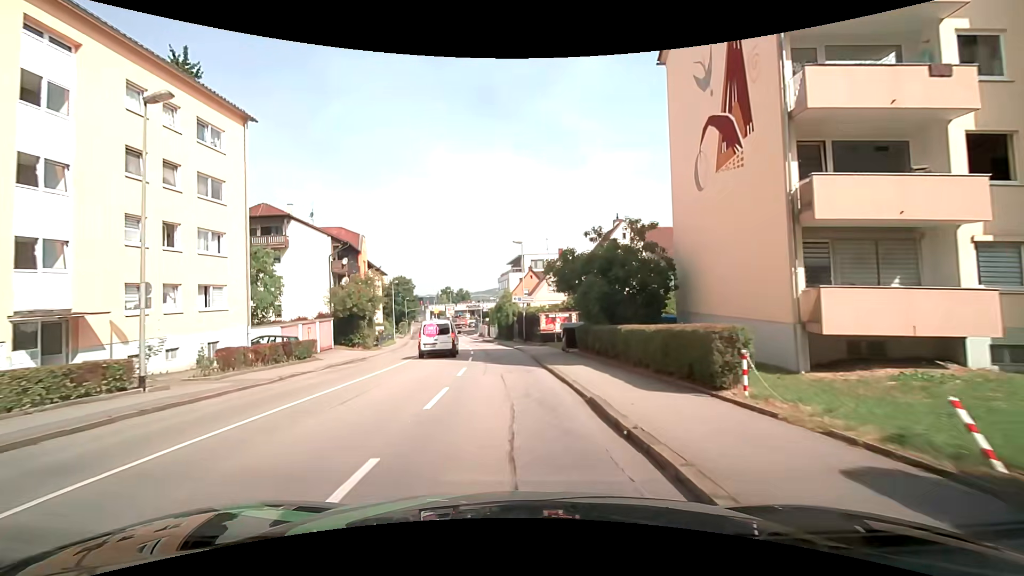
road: tertiary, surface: asphalt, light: Day
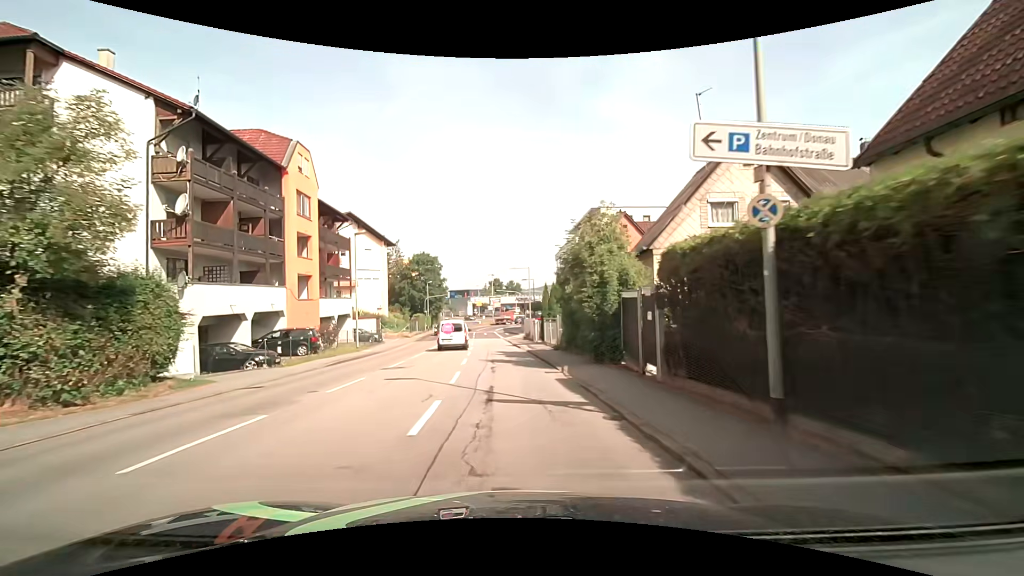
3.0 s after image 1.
(-1.5, +32.9) m; -6°
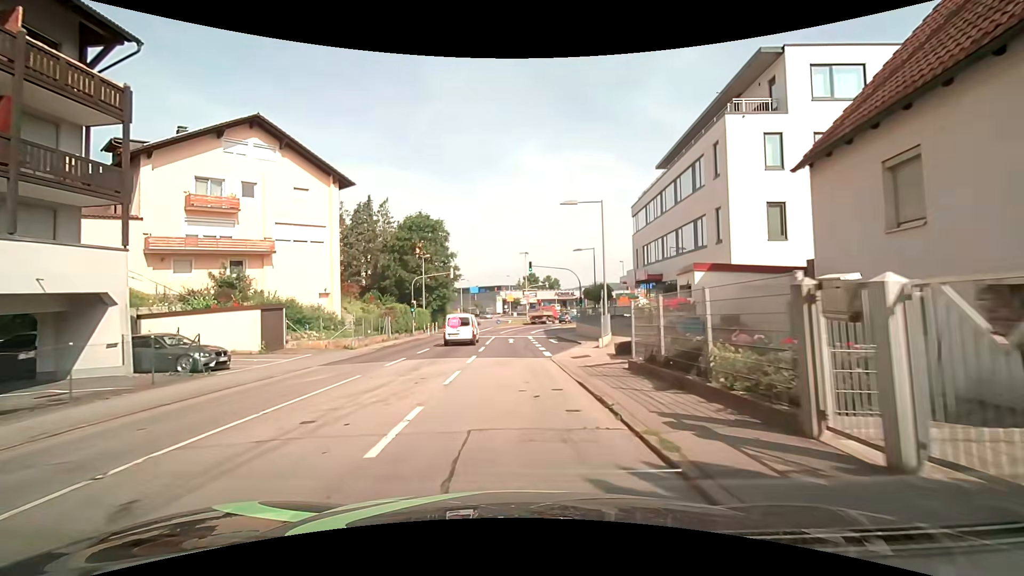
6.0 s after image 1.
(-1.5, +30.9) m; -4°
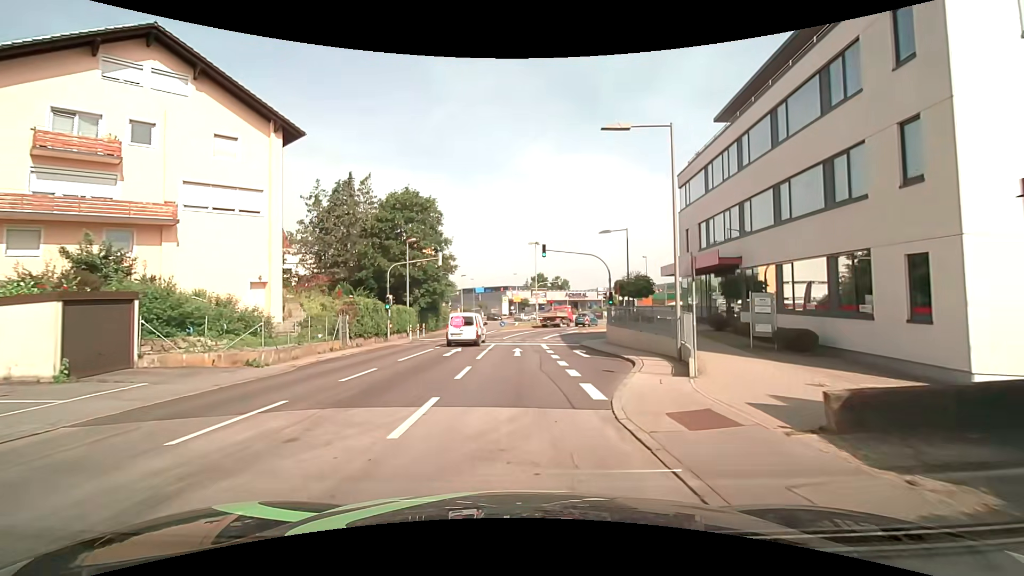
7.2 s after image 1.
(-0.2, +10.8) m; -2°
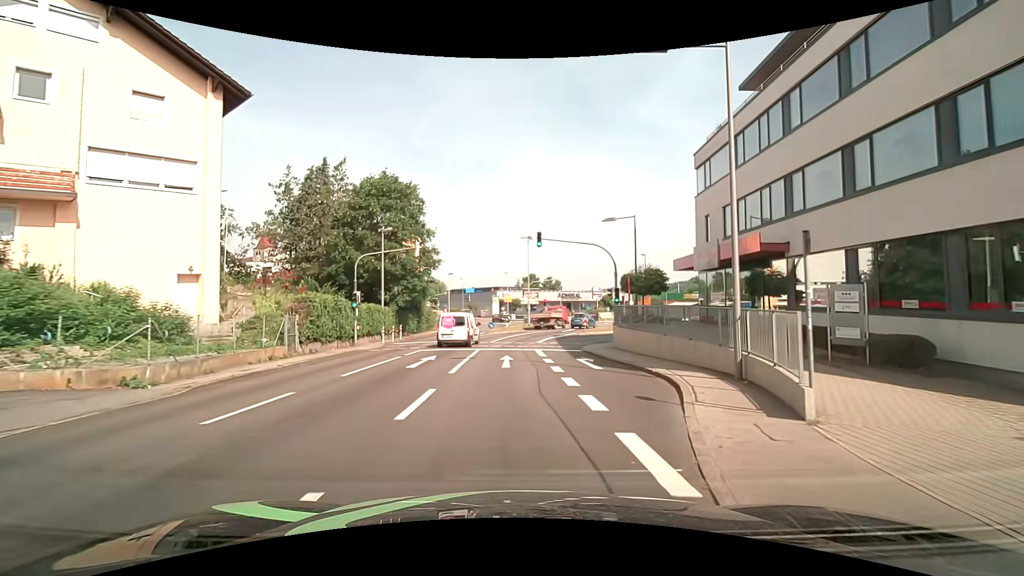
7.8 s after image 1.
(+0.1, +4.9) m; +2°
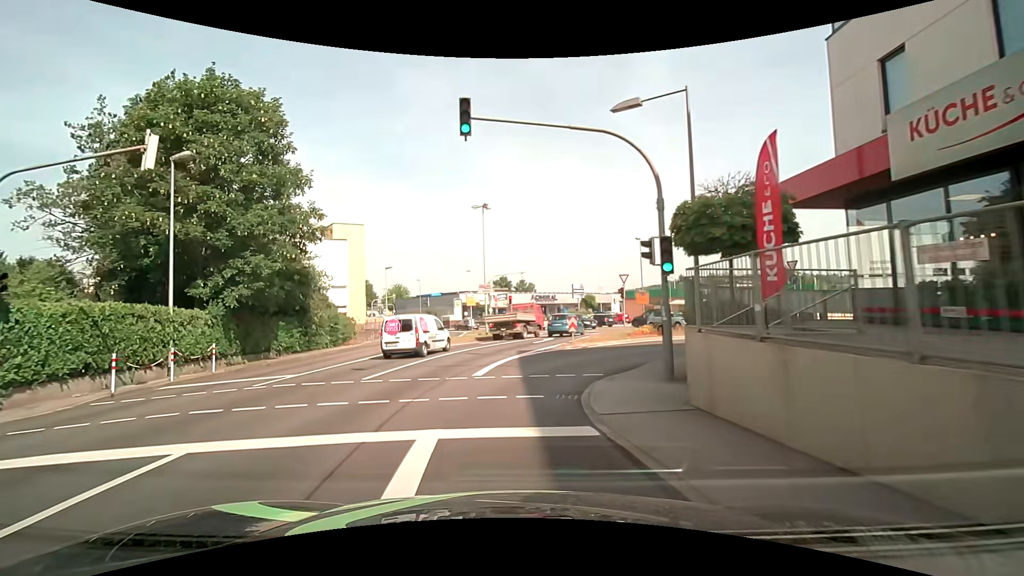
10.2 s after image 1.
(+1.7, +17.5) m; +3°
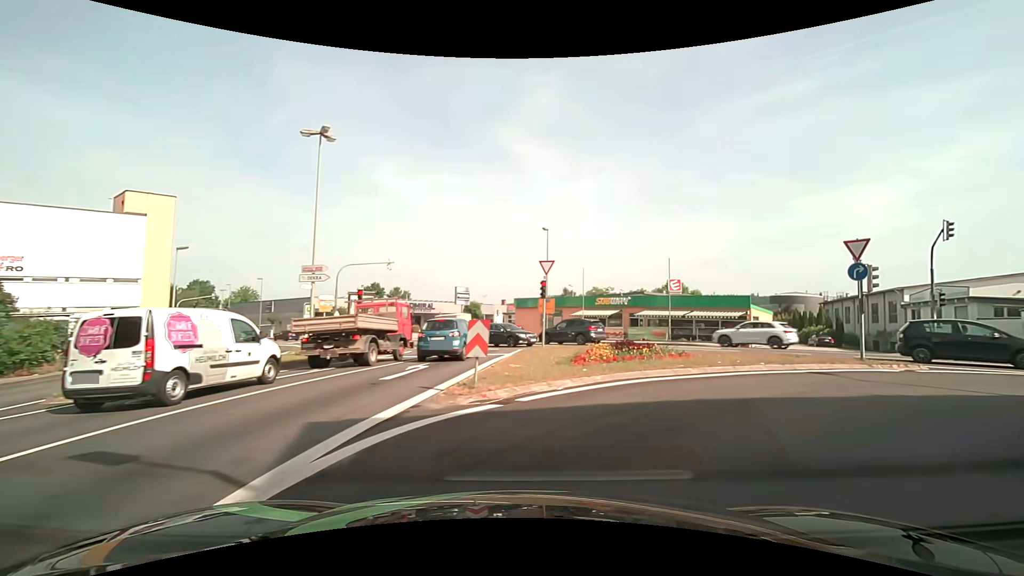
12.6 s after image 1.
(+0.7, +15.0) m; +14°
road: tertiary_link
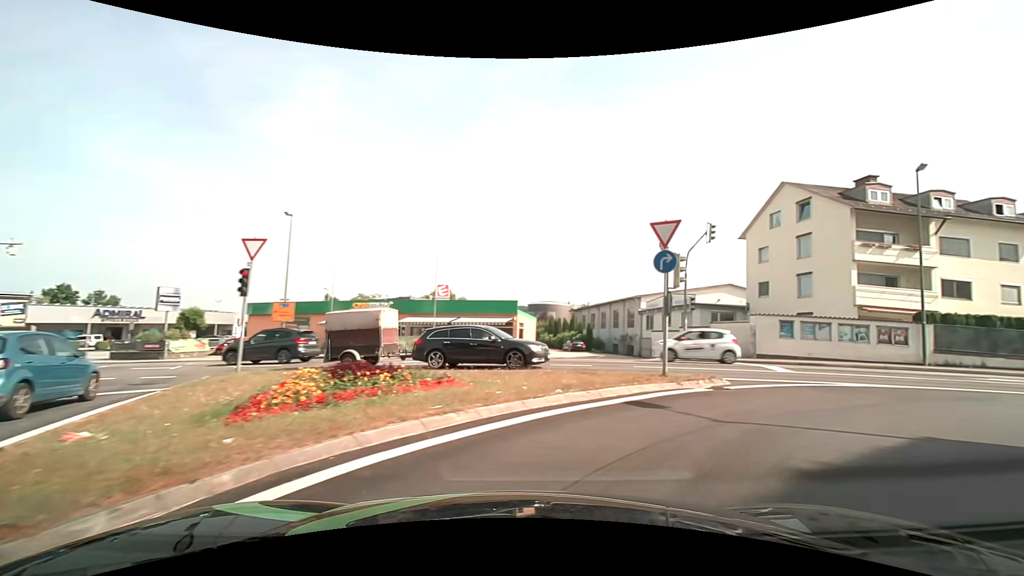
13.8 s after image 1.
(+1.4, +6.6) m; +26°
(+4, +9) (+14, +12) (+24, +11) (+33, +12) (+43, +13) (+53, +14) (+63, +14) (+73, +14) (+83, +15) (+93, +16) m
